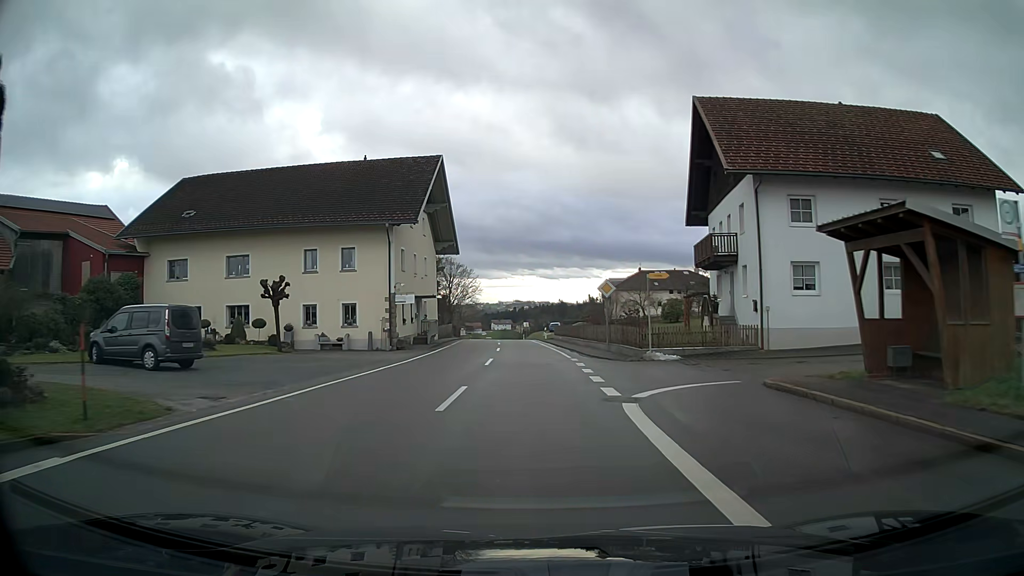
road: tertiary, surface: asphalt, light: Day
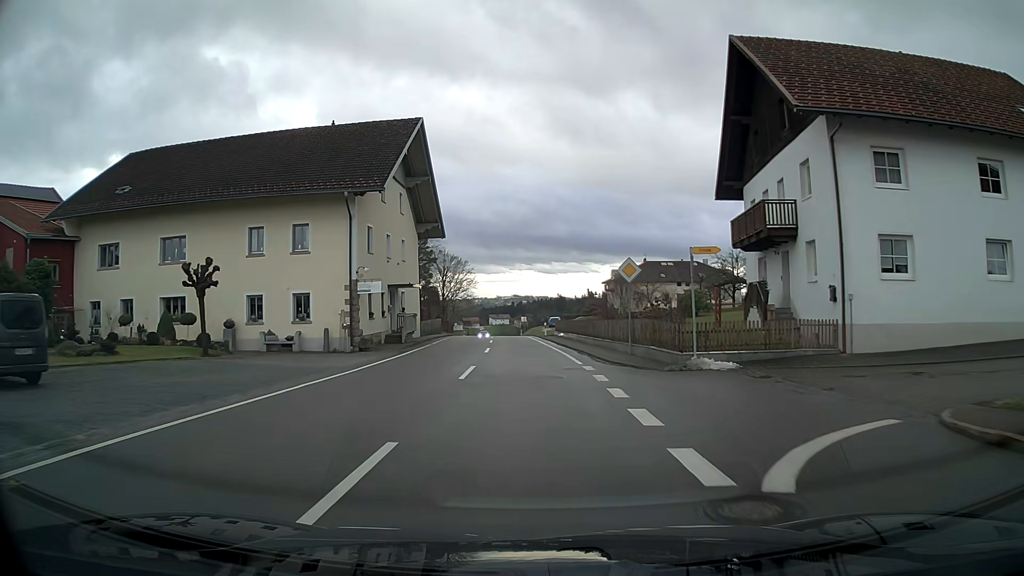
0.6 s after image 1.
(0.0, +7.3) m; 0°
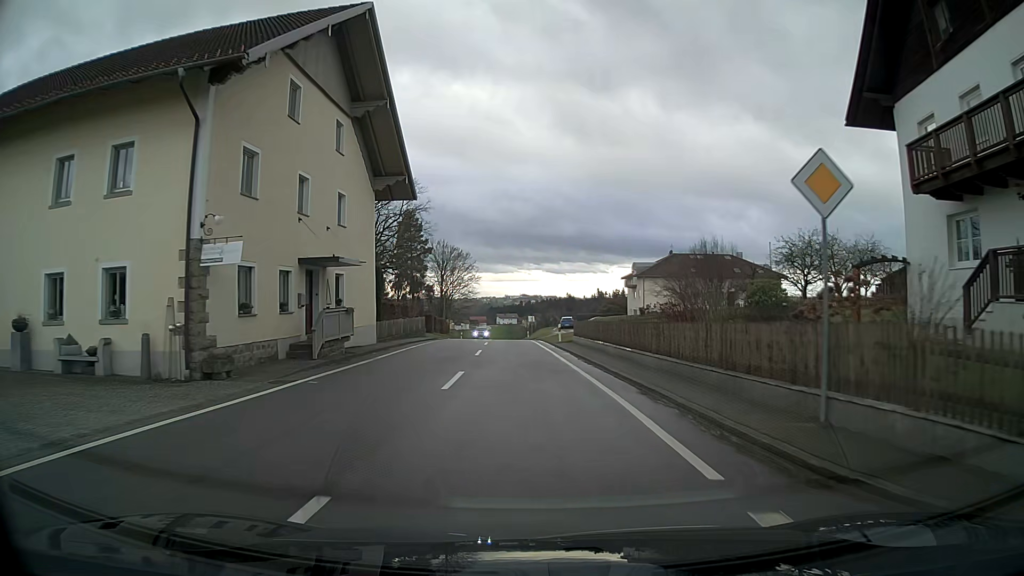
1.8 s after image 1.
(-0.1, +14.3) m; -1°
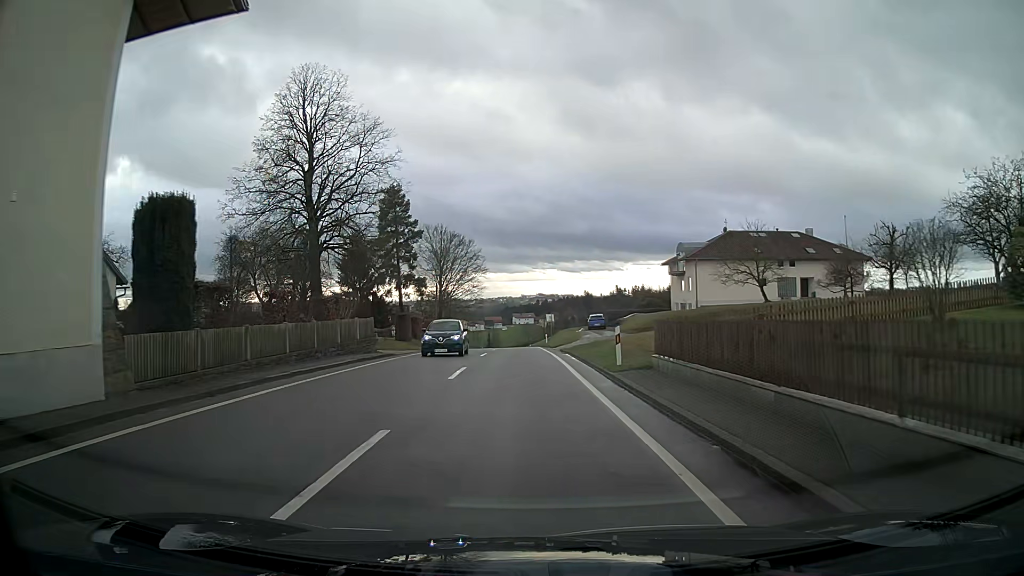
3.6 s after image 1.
(-0.2, +20.8) m; -1°
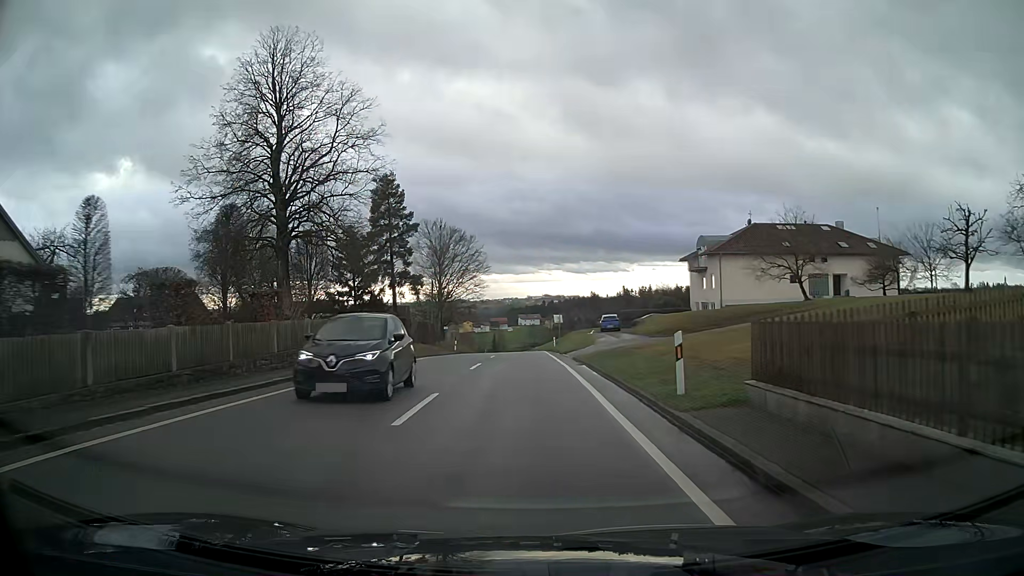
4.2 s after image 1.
(0.0, +6.8) m; 0°
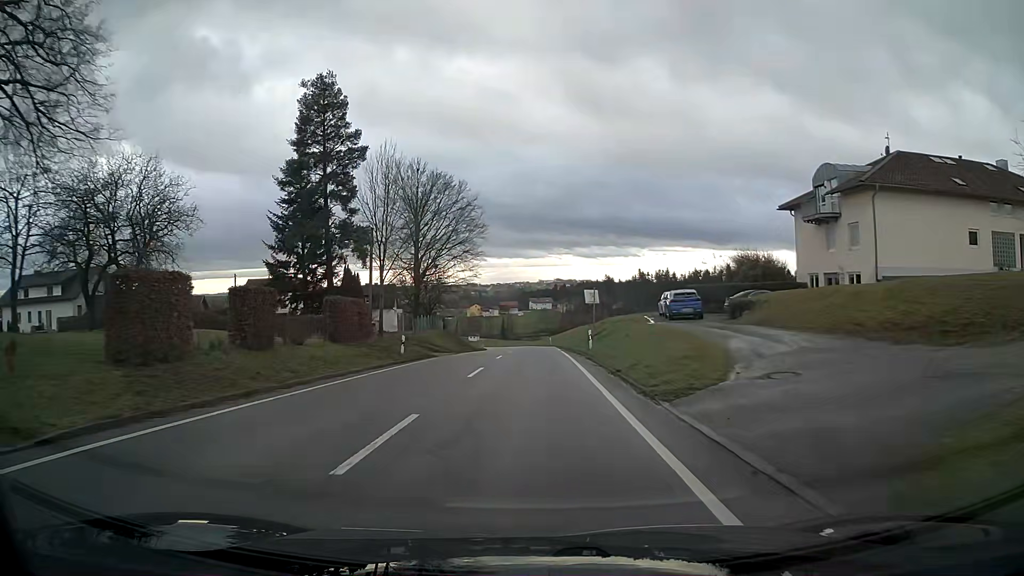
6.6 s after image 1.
(-0.2, +27.1) m; -1°
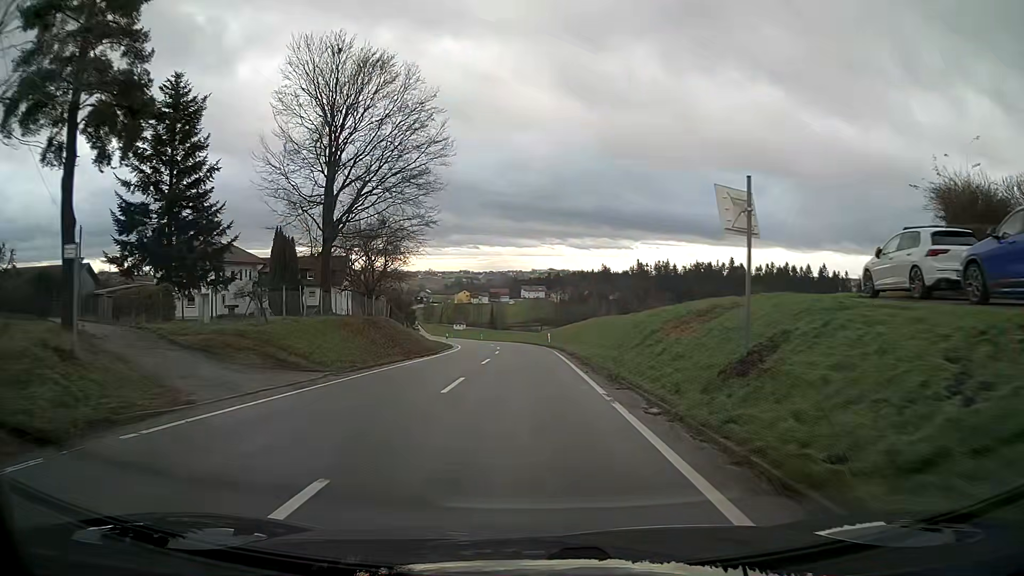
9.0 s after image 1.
(+0.1, +28.4) m; +1°
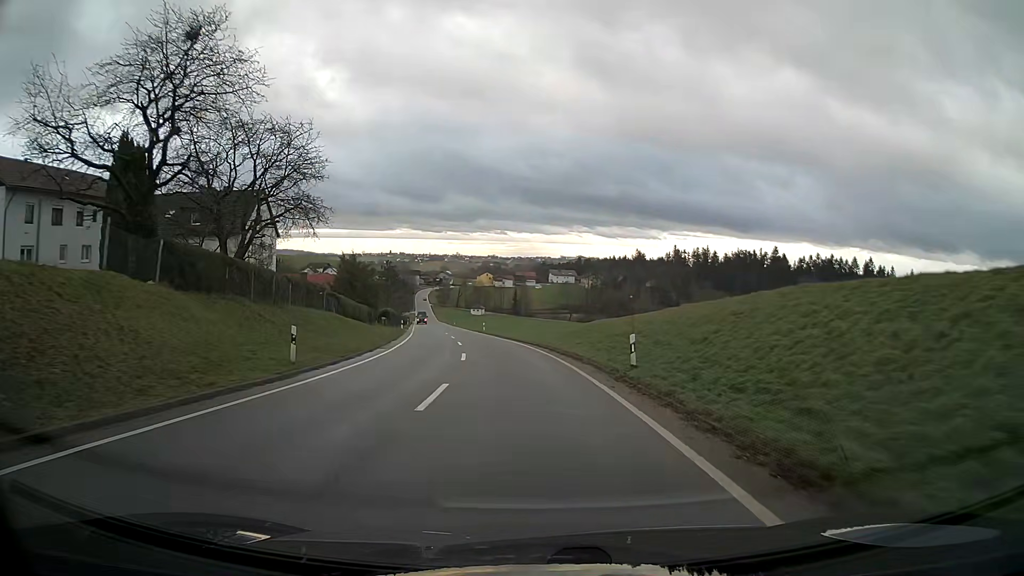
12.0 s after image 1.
(-0.7, +39.4) m; -3°
